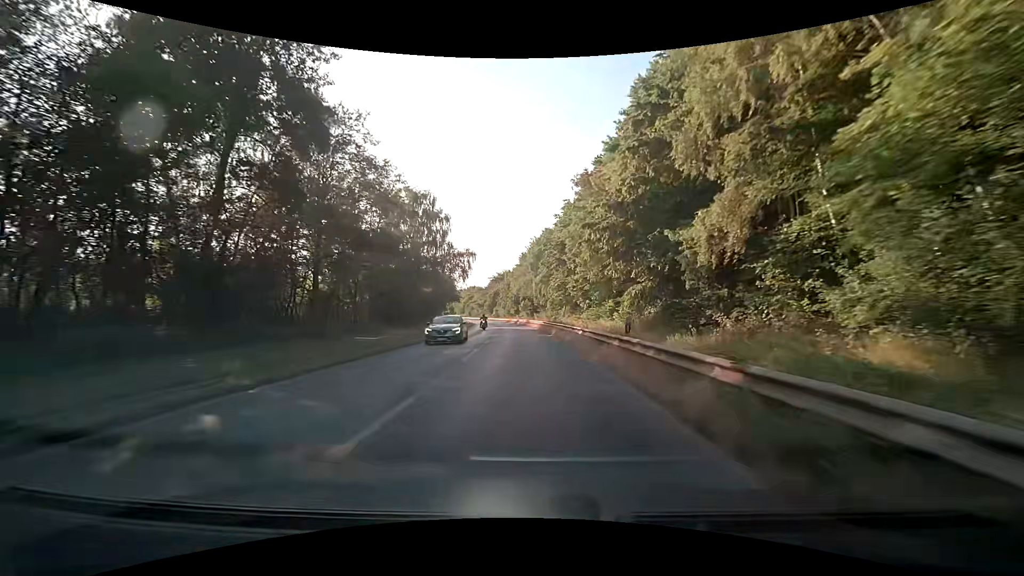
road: secondary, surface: asphalt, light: Day
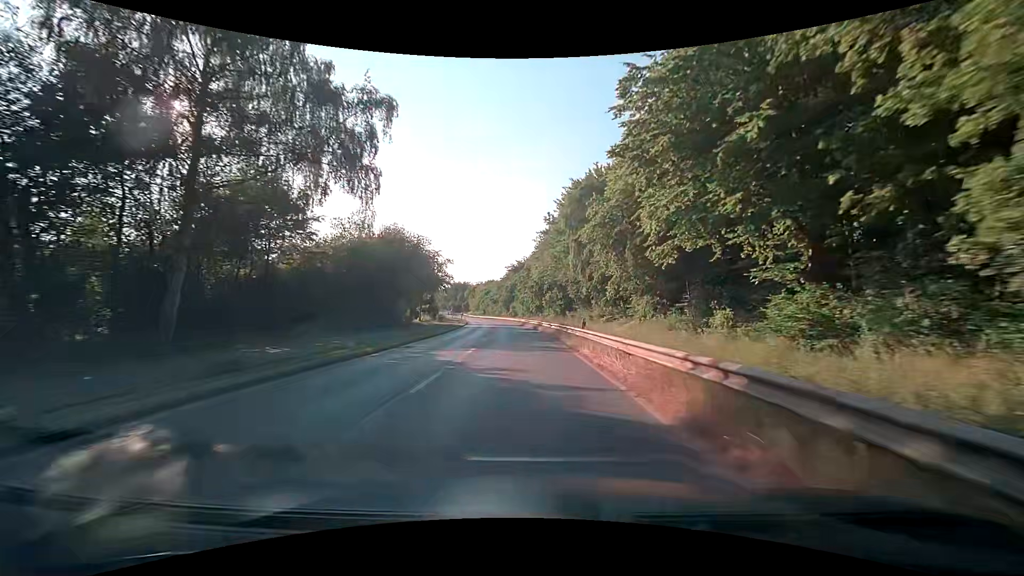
(-1.0, +41.9) m; -3°
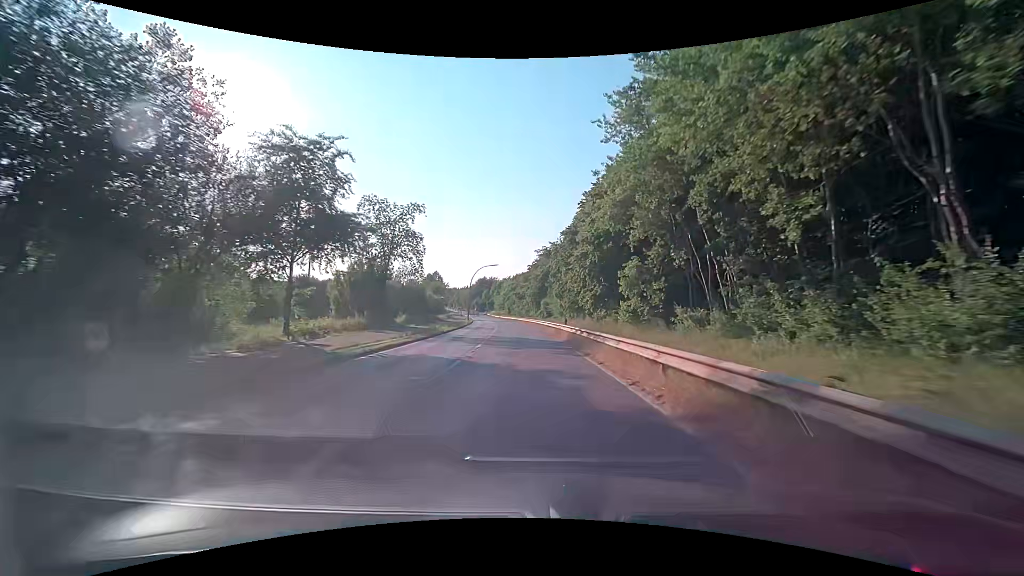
(-1.5, +42.4) m; -4°
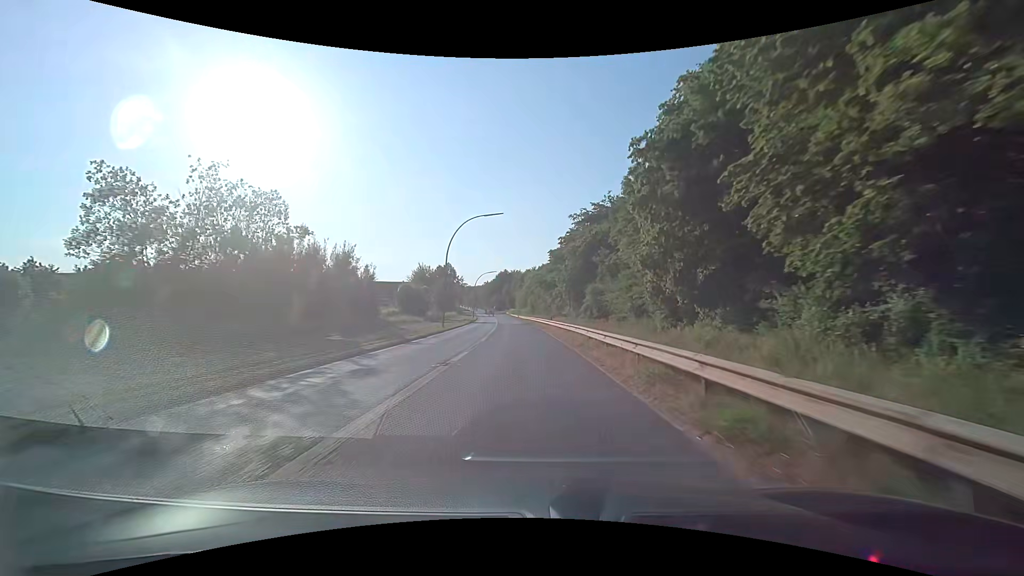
(-1.1, +42.2) m; -3°
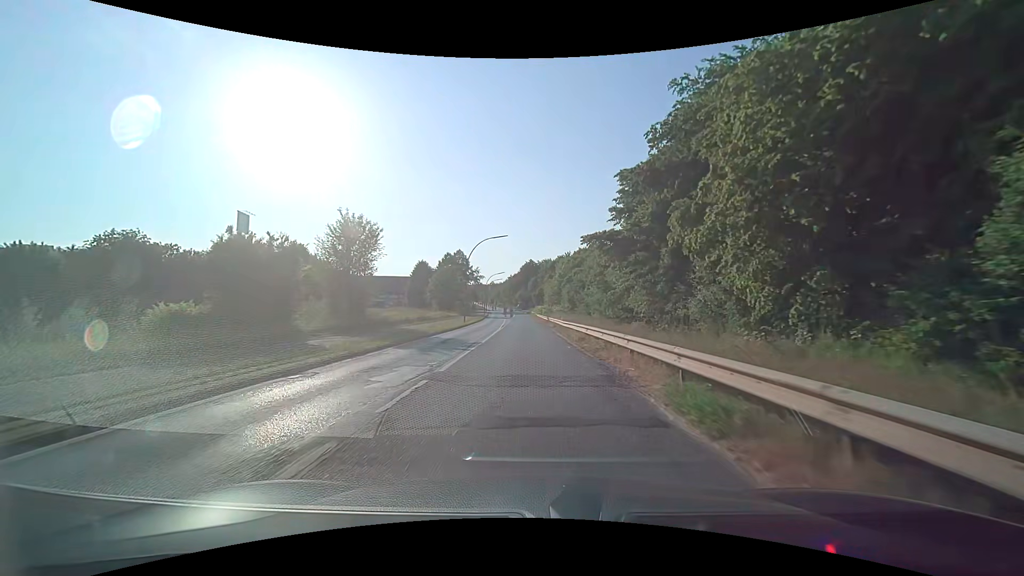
(-1.5, +46.5) m; -3°
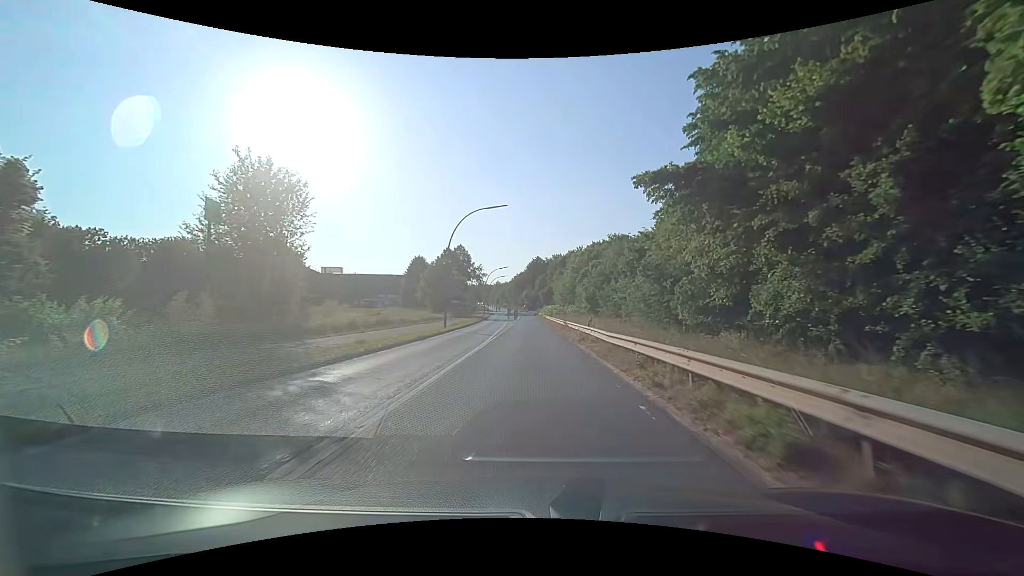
(-0.2, +15.9) m; -1°
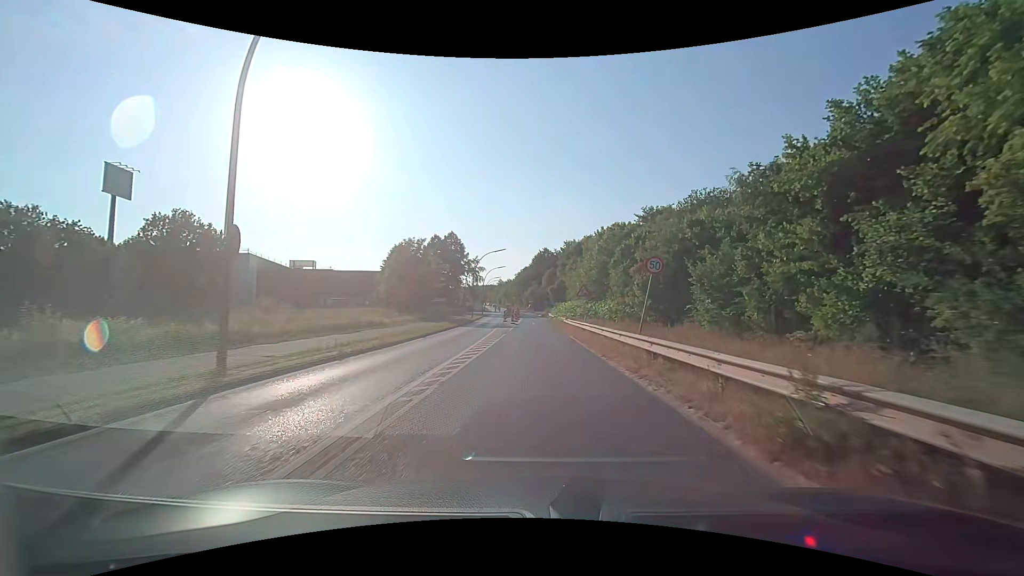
(-0.3, +28.4) m; -1°
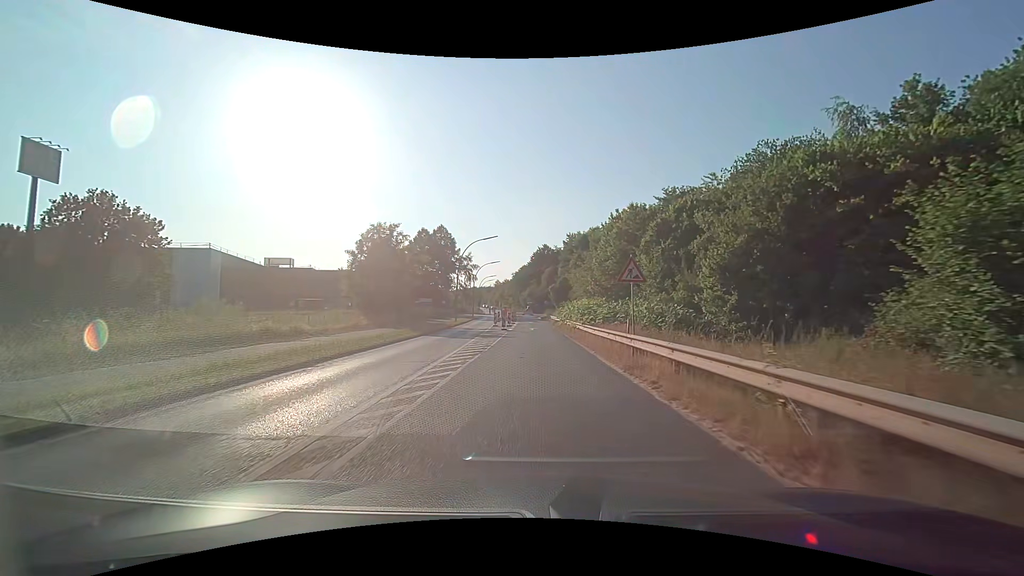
(0.0, +13.8) m; 0°
